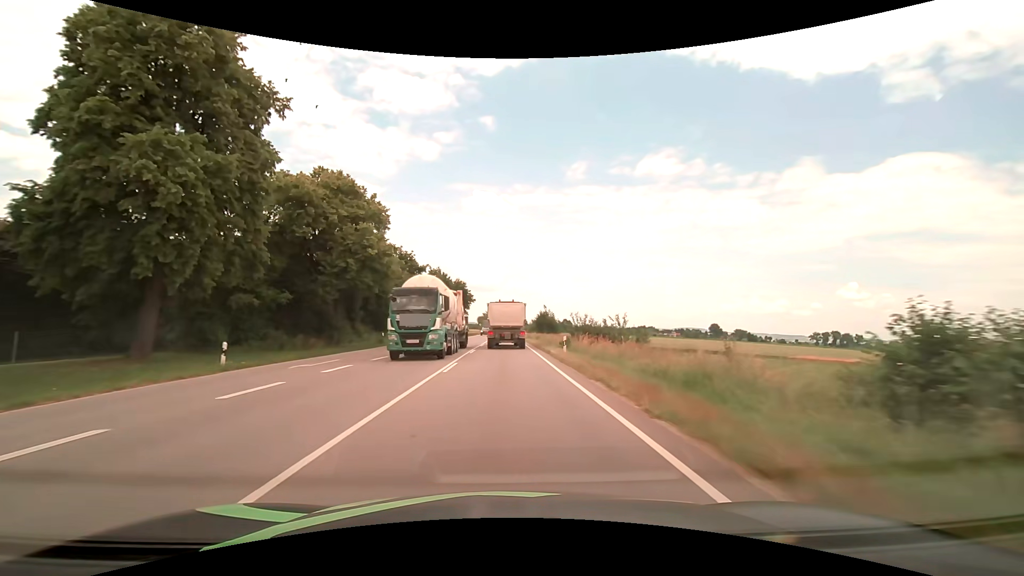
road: primary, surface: asphalt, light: Day
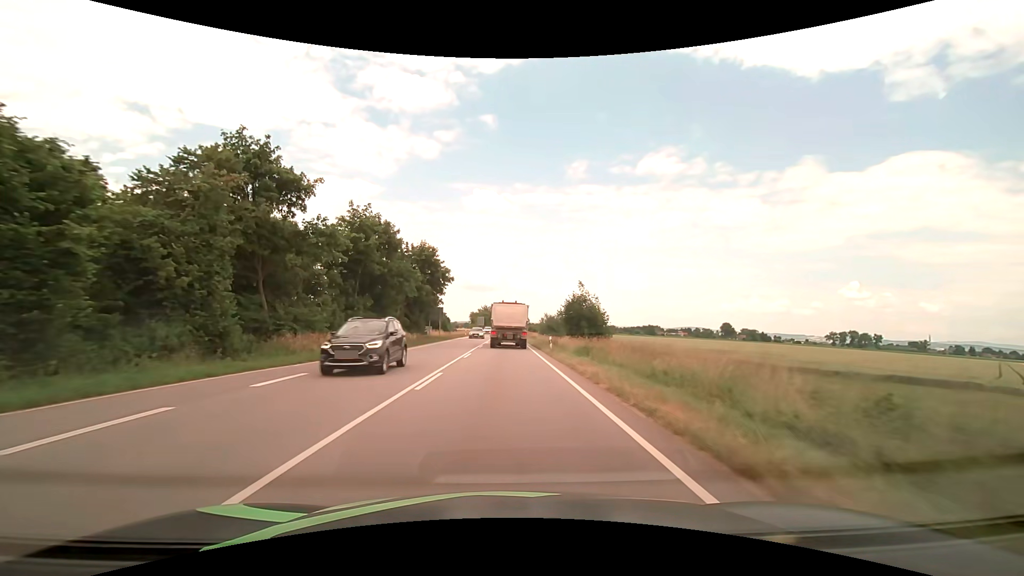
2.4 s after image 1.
(+0.1, +40.6) m; 0°
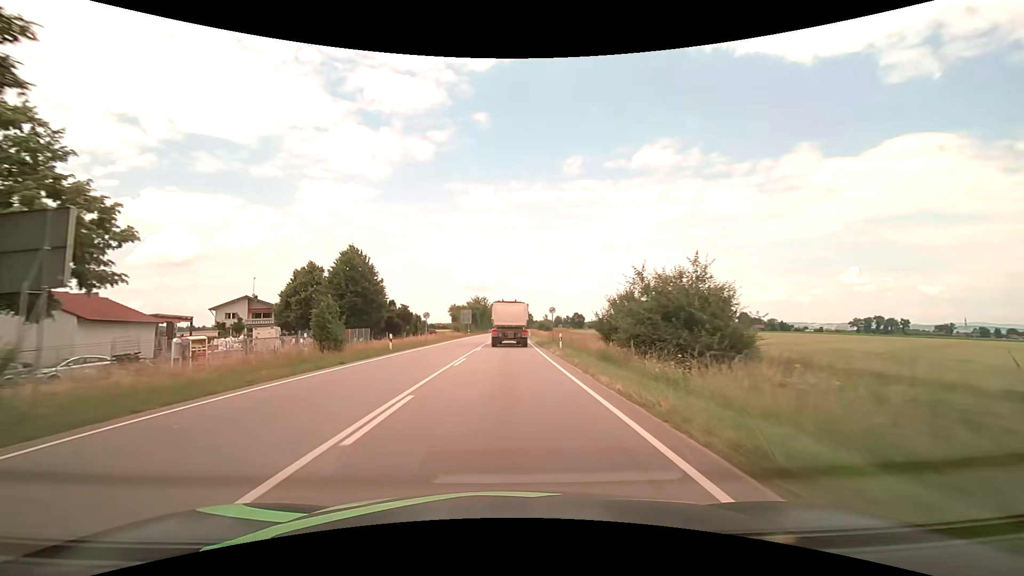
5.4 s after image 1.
(-0.1, +52.7) m; 0°
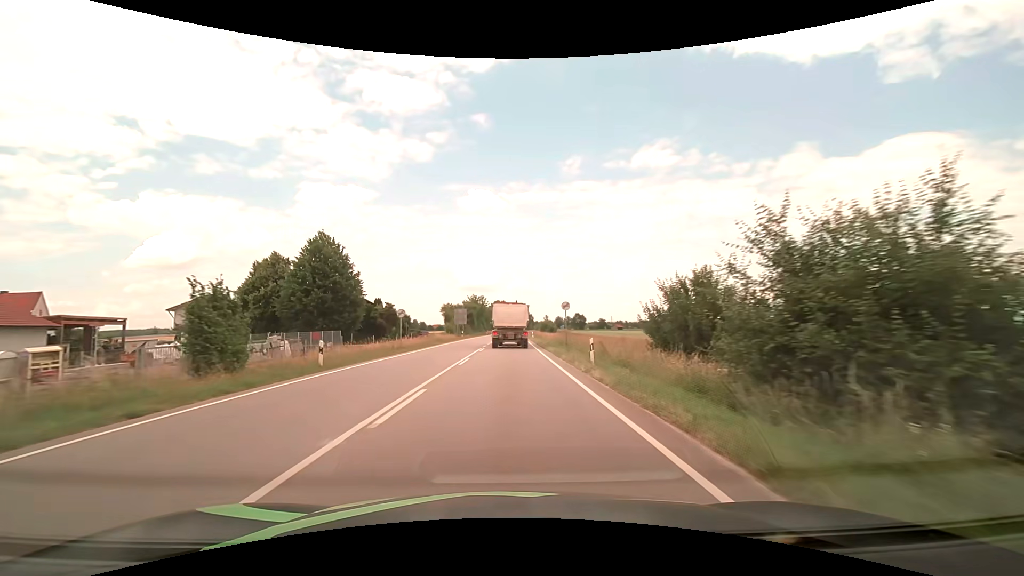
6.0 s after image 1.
(0.0, +10.7) m; 0°
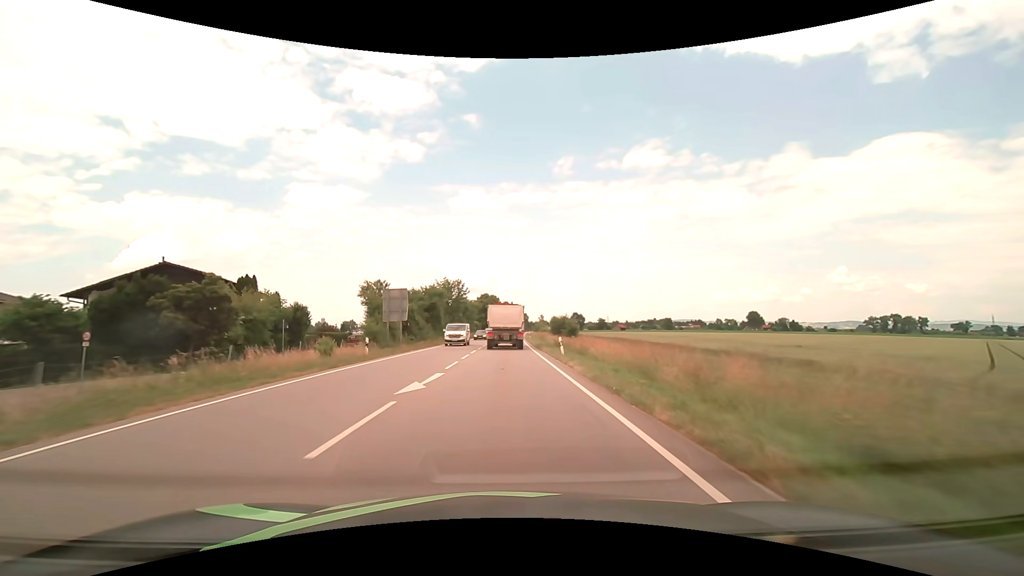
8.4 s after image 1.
(+0.2, +43.5) m; +1°
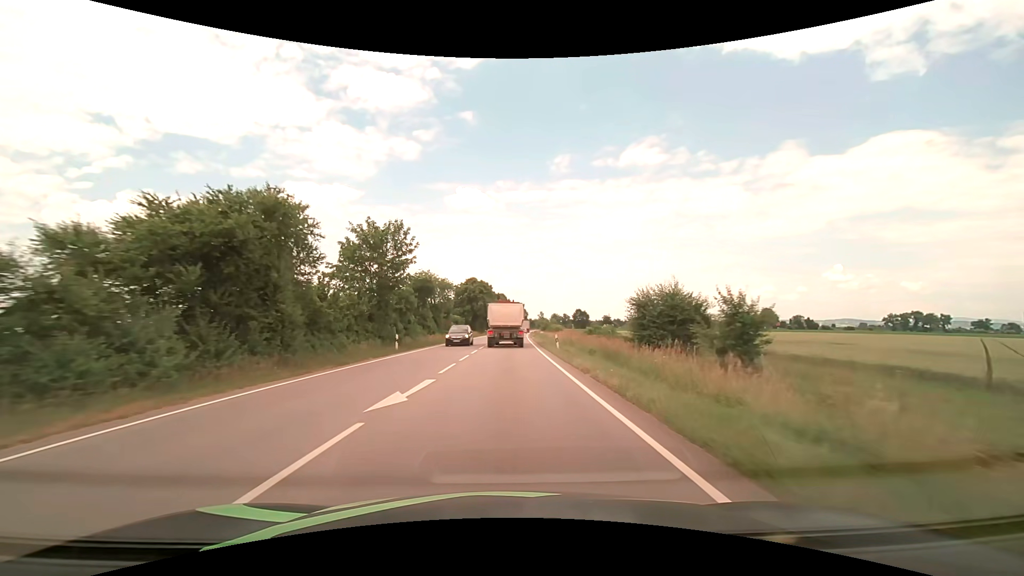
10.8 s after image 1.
(+0.1, +44.2) m; 0°
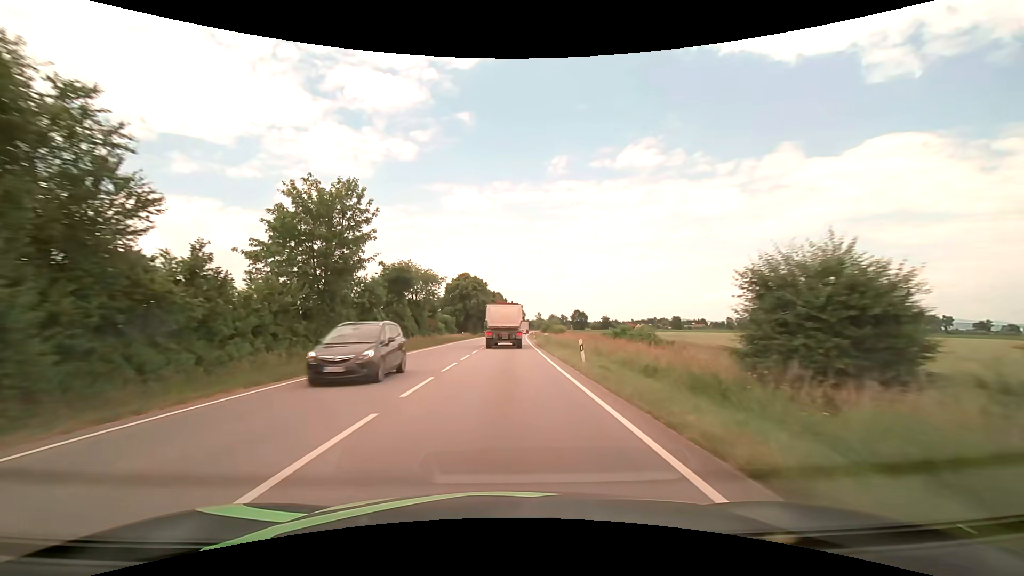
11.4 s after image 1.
(0.0, +11.2) m; 0°
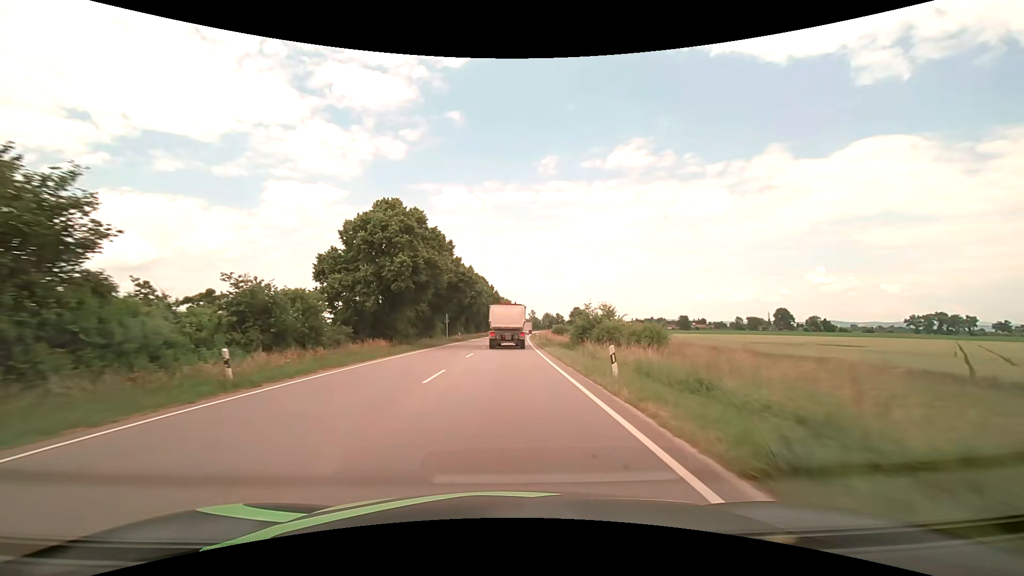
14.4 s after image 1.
(+0.6, +56.2) m; +1°
(0, +10) (0, +20) (0, +30) (0, +40) (+1, +50) (+1, +60) (+1, +70) (+2, +80) (+2, +90) (+2, +100) m
